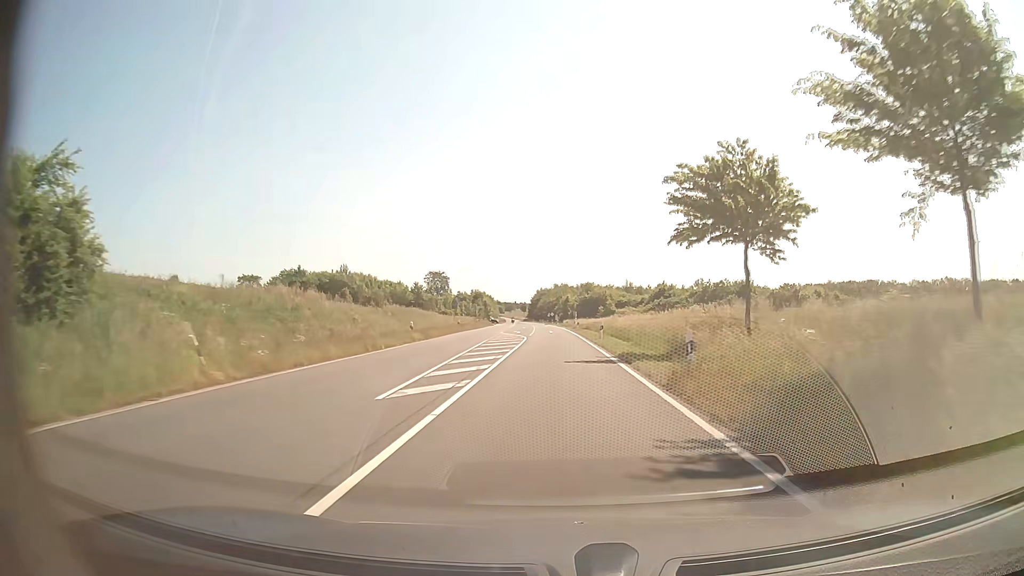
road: secondary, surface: asphalt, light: Day
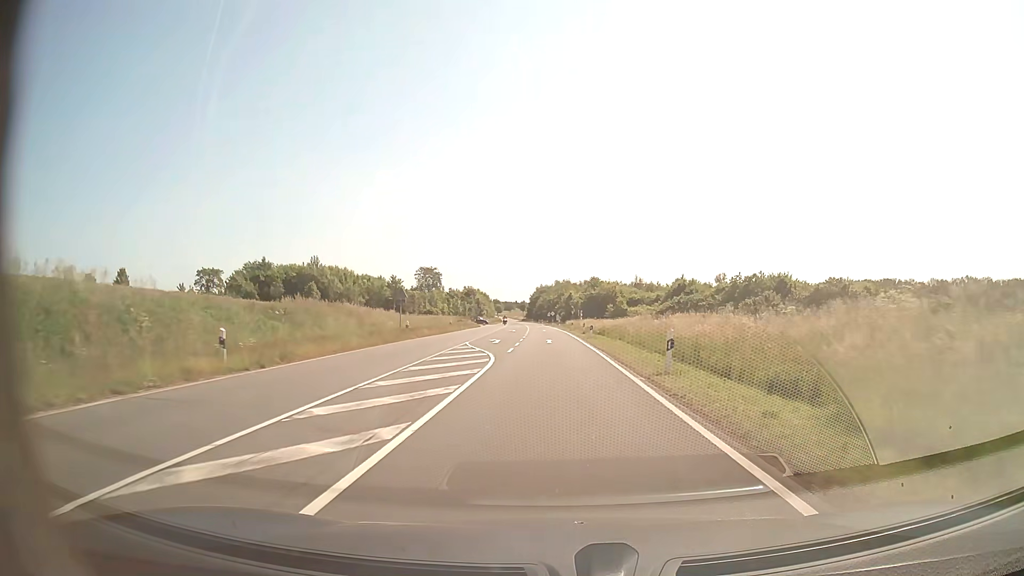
(+0.1, +22.5) m; 0°
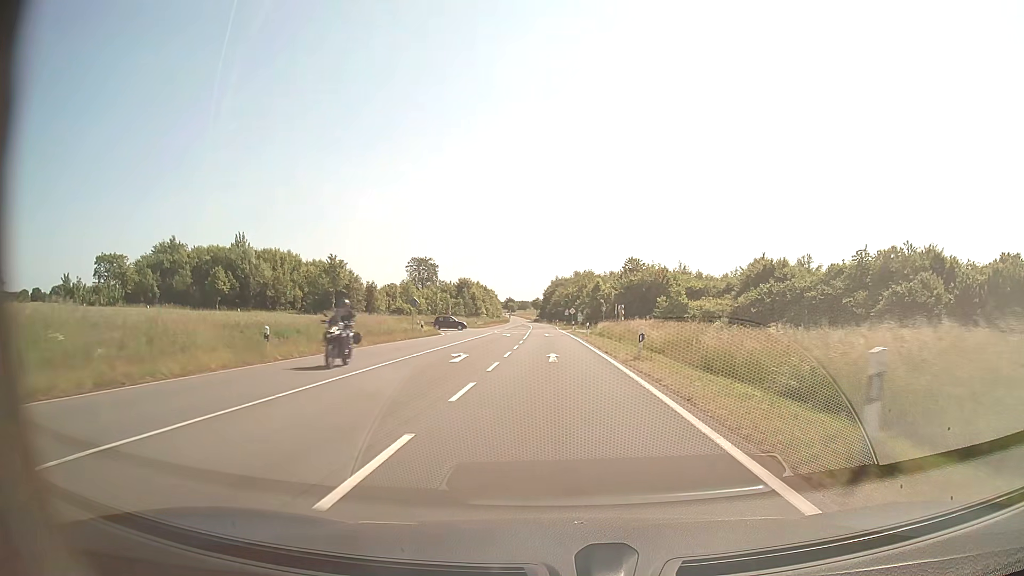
(-0.5, +45.0) m; -2°
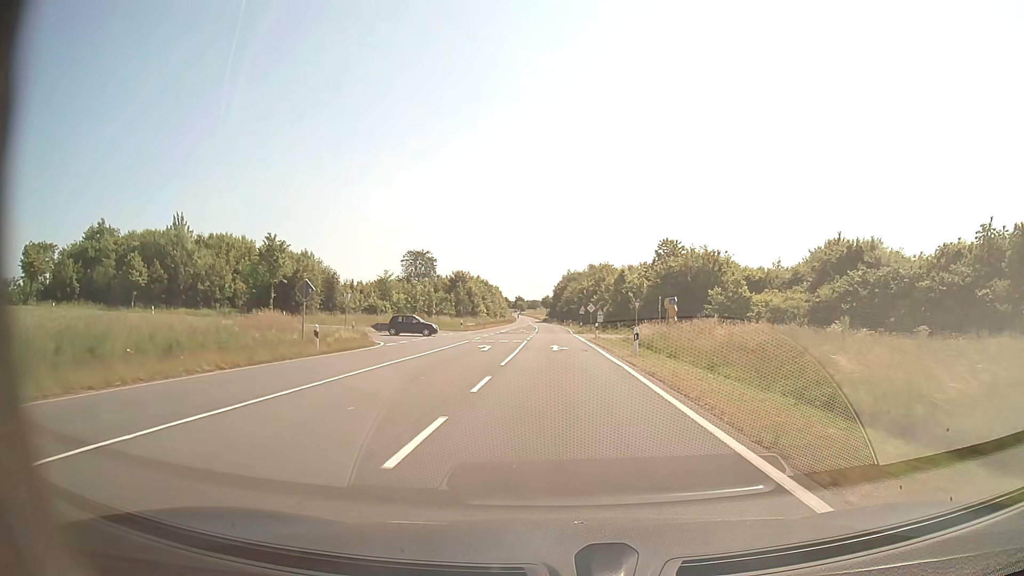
(-0.2, +22.9) m; -1°
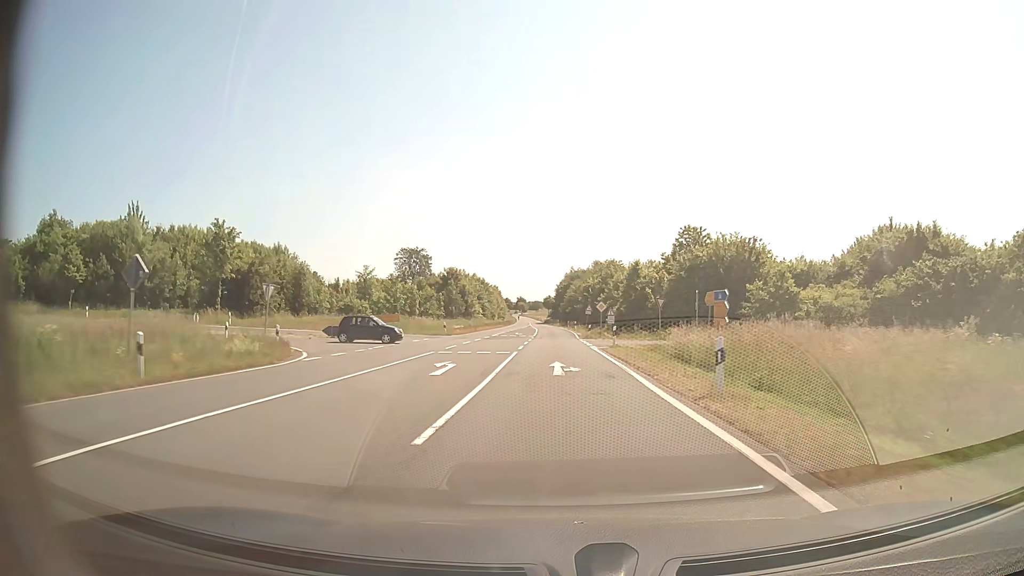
(0.0, +11.6) m; 0°
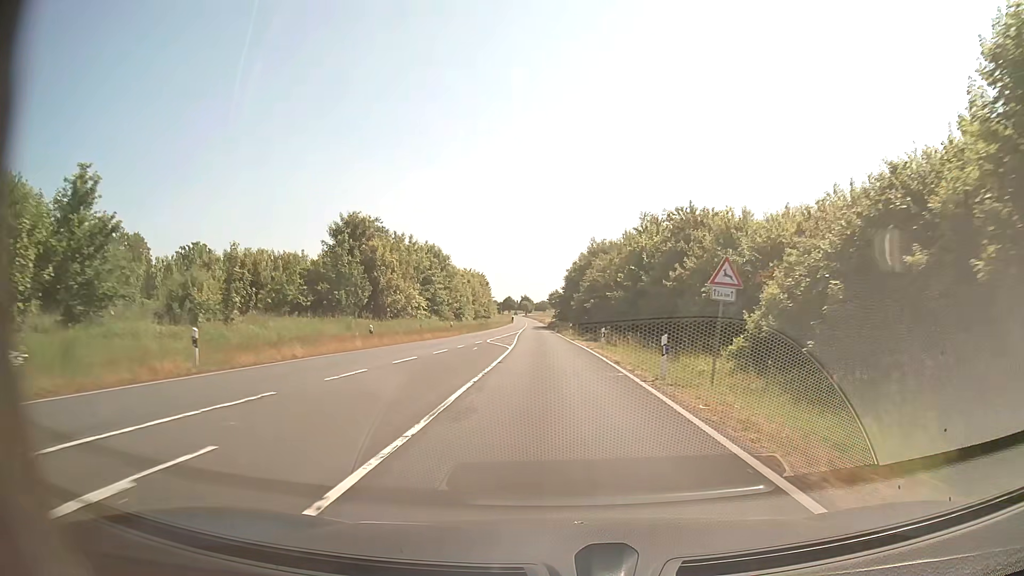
(-0.2, +58.6) m; -1°
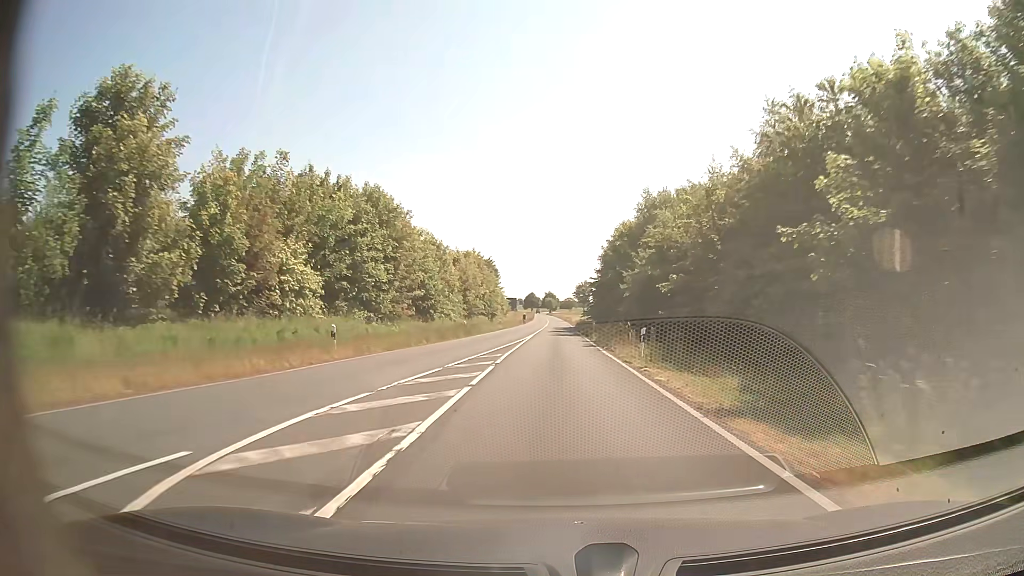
(-0.6, +35.2) m; -2°
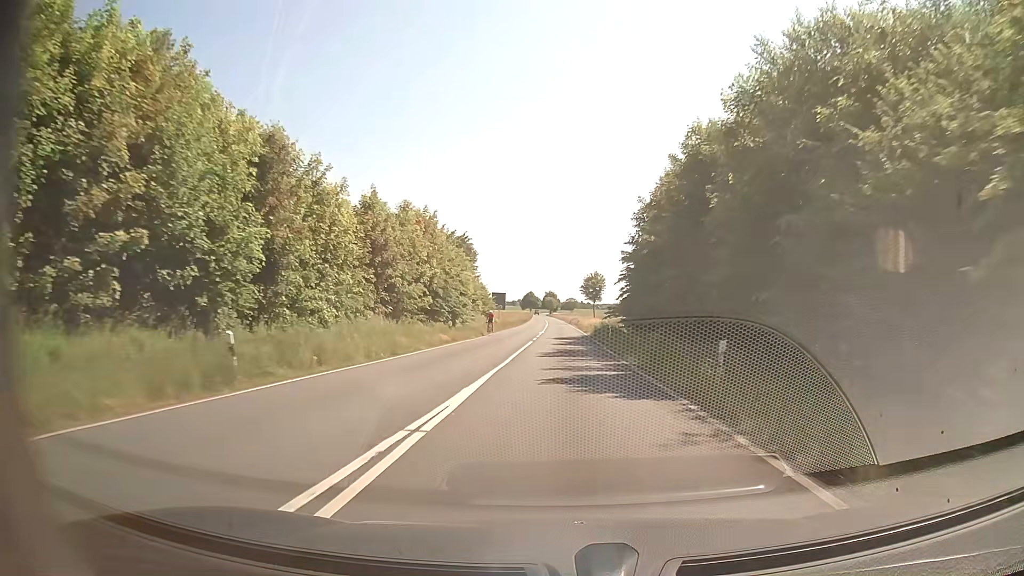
(-0.3, +35.1) m; 0°
(0, +10) (0, +20) (0, +30) (0, +40) (0, +50) (0, +60) (0, +70) (0, +80) (0, +90) (0, +100) m
